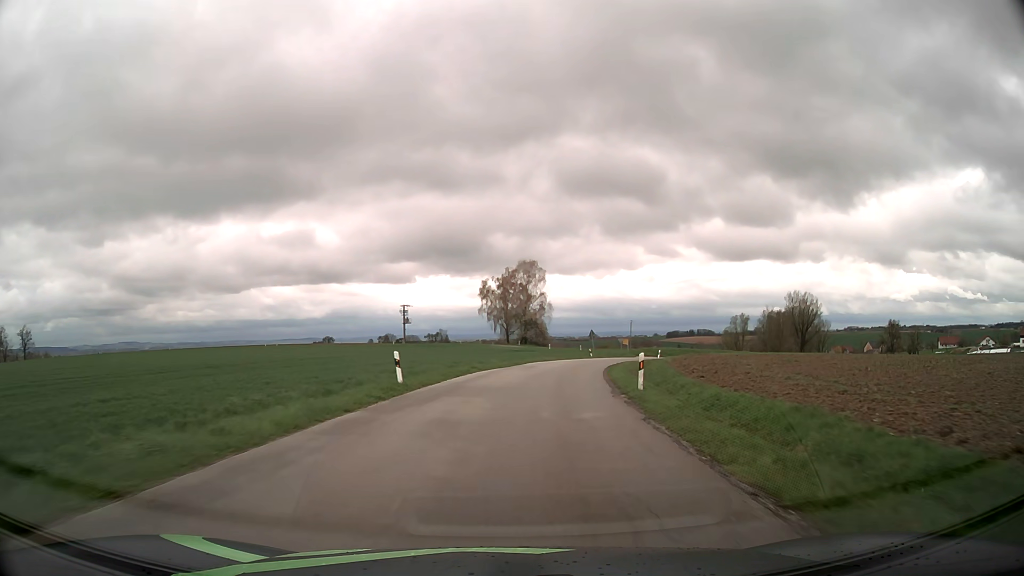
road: tertiary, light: Day
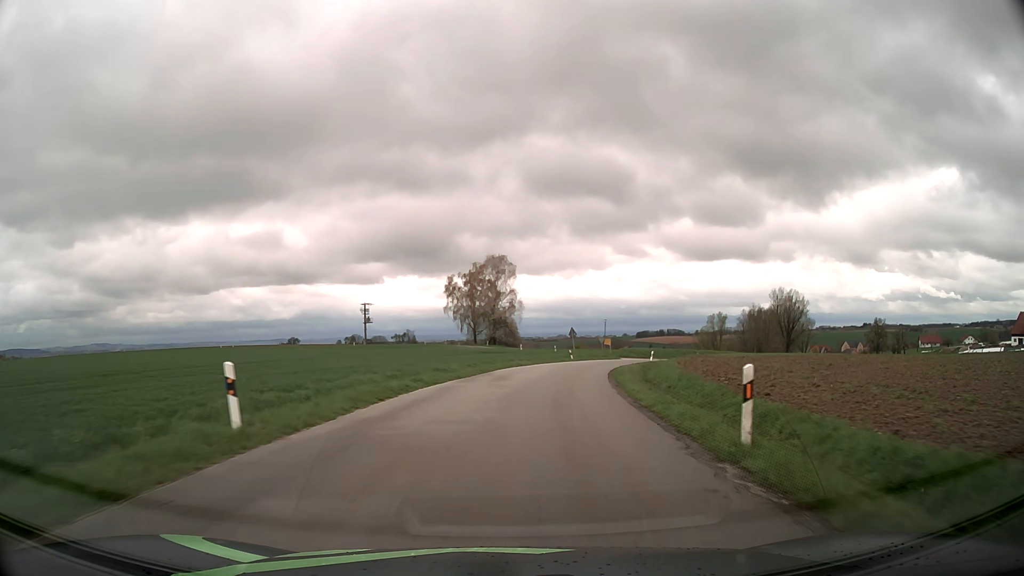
(+0.3, +10.4) m; +3°
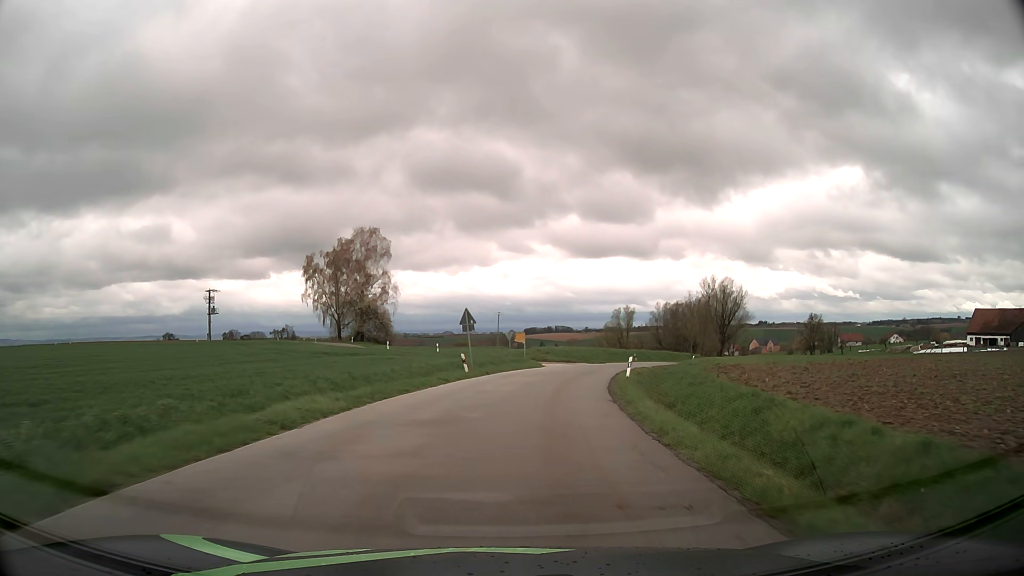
(+2.3, +29.9) m; +9°
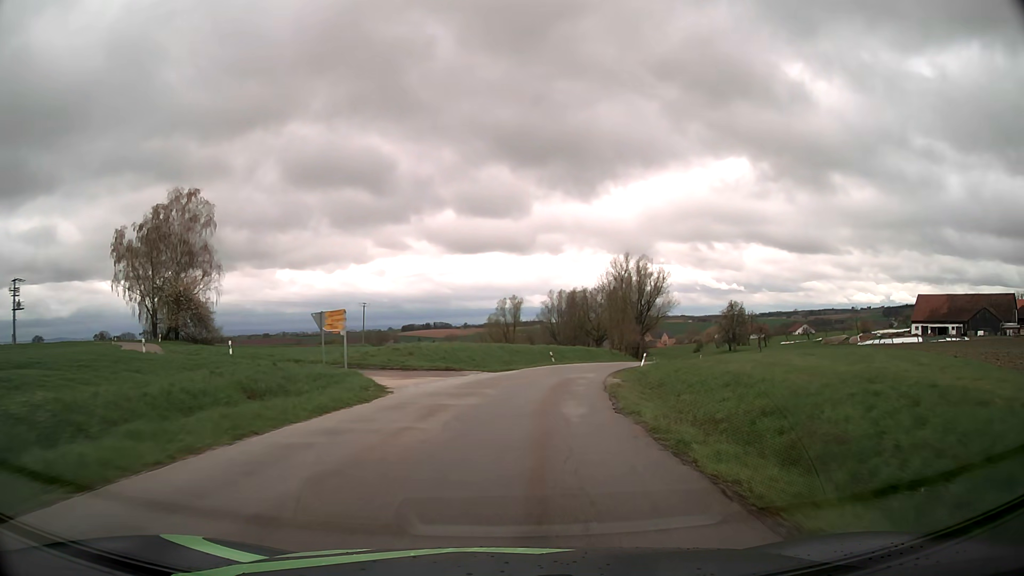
(+2.4, +28.6) m; +10°
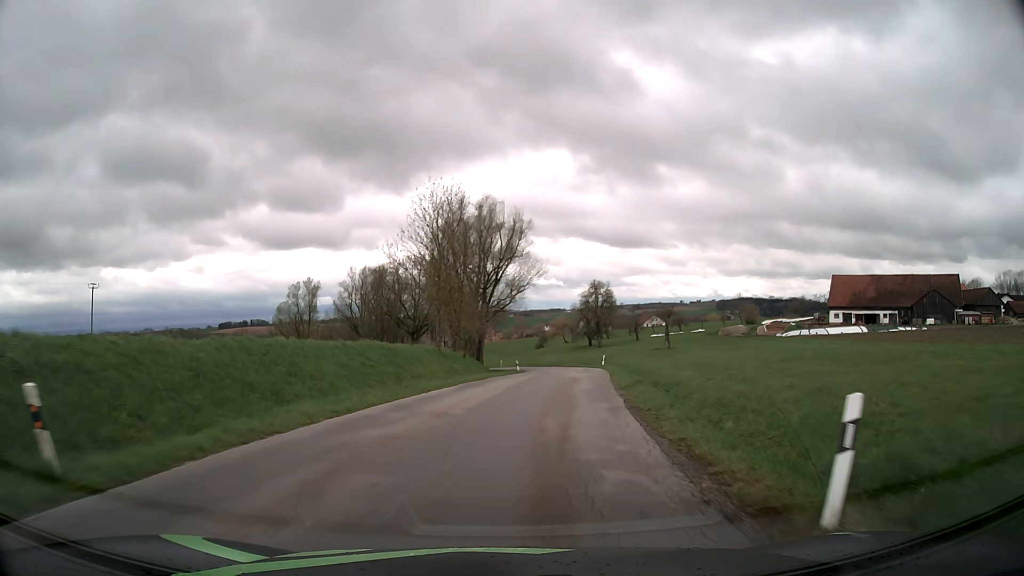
(+6.4, +45.8) m; +16°
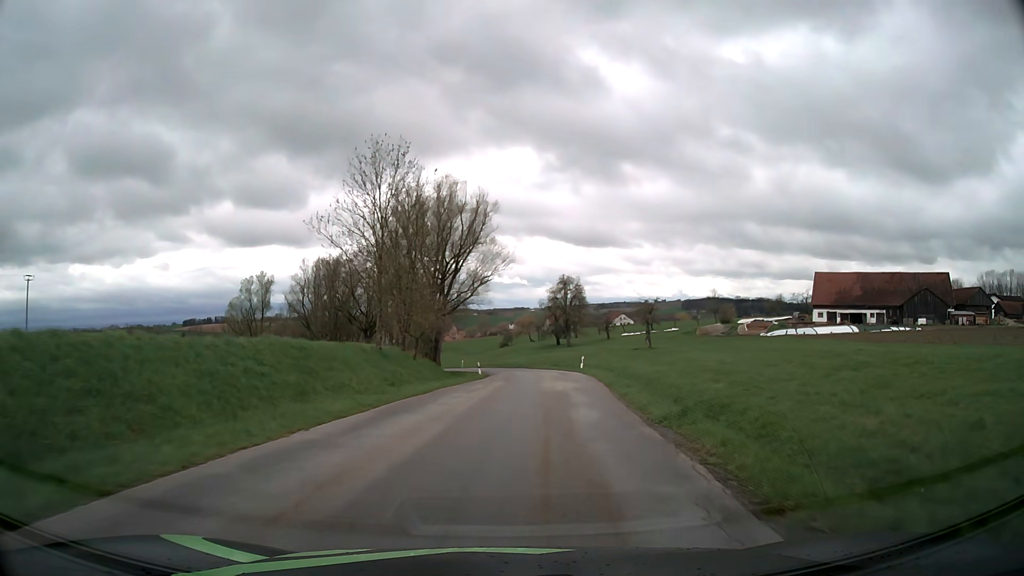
(+0.2, +9.1) m; +2°
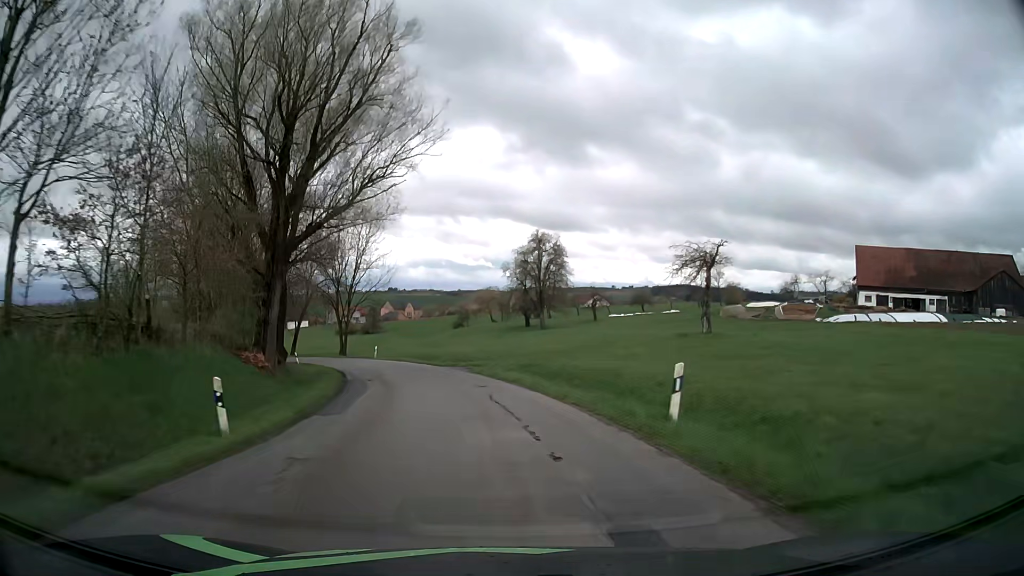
(+2.6, +36.1) m; +4°
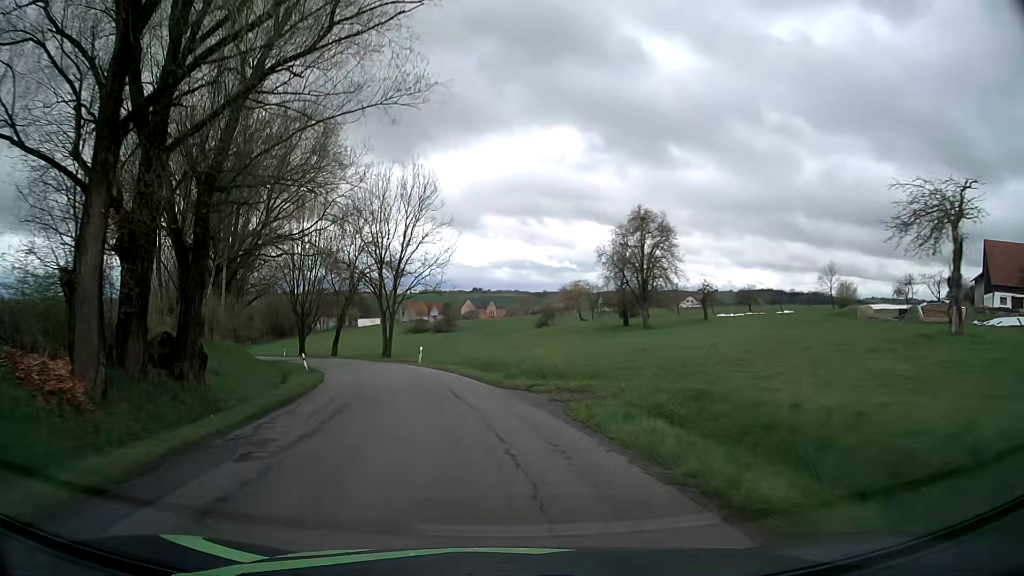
(-0.9, +18.1) m; -6°
(-1, +10) (-2, +20) (-4, +30) (-7, +39) (-11, +48) (-15, +58) (-20, +66) (-25, +75) (-31, +83) (-37, +91) m
